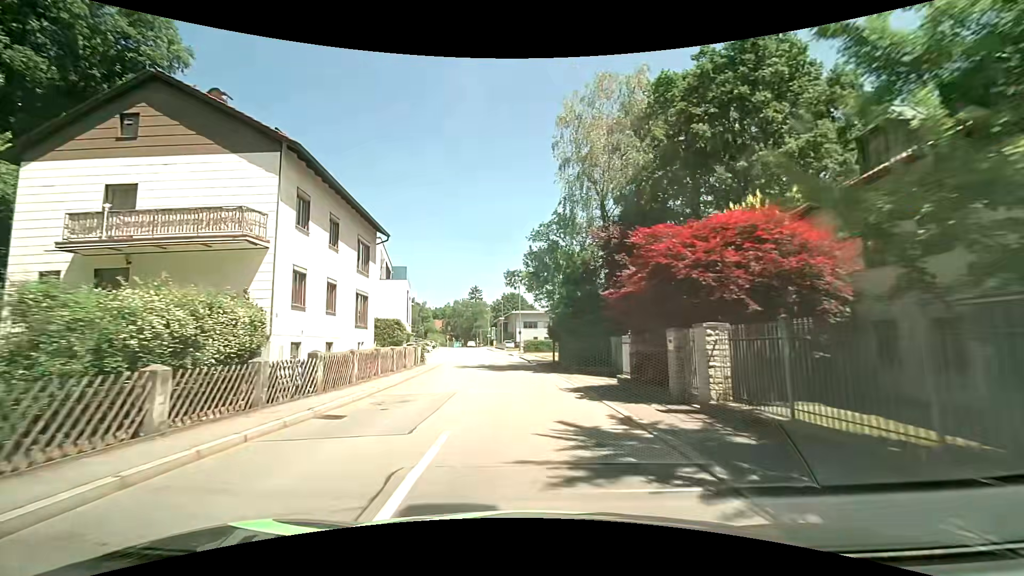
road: tertiary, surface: asphalt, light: Day
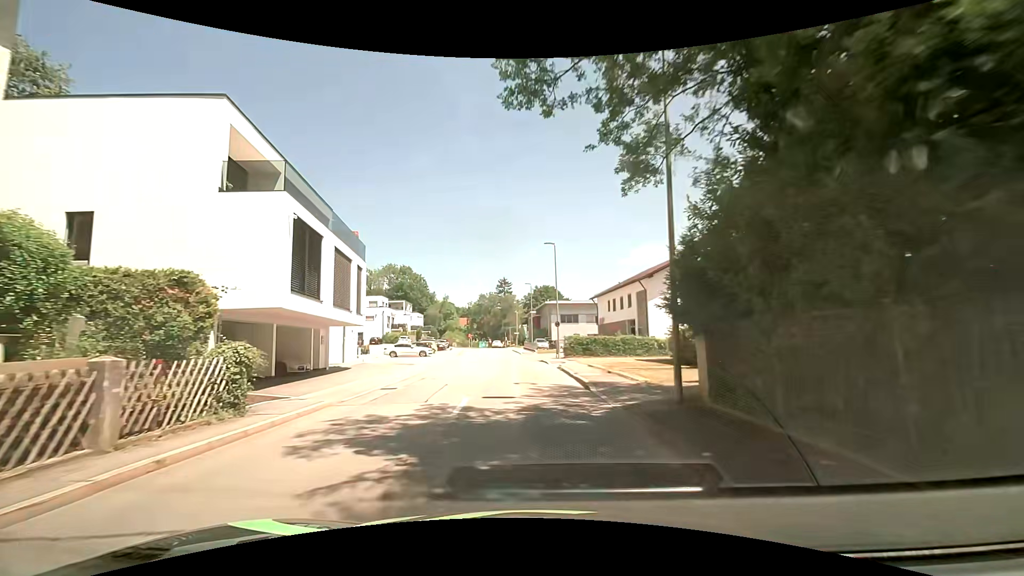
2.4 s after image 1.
(-0.5, +22.5) m; -3°
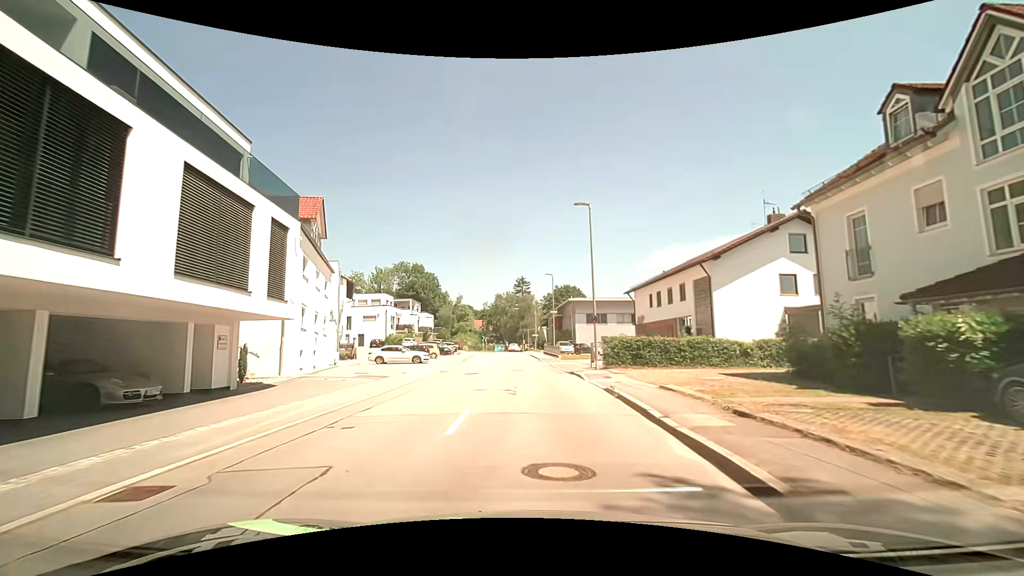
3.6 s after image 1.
(-0.2, +10.8) m; 0°
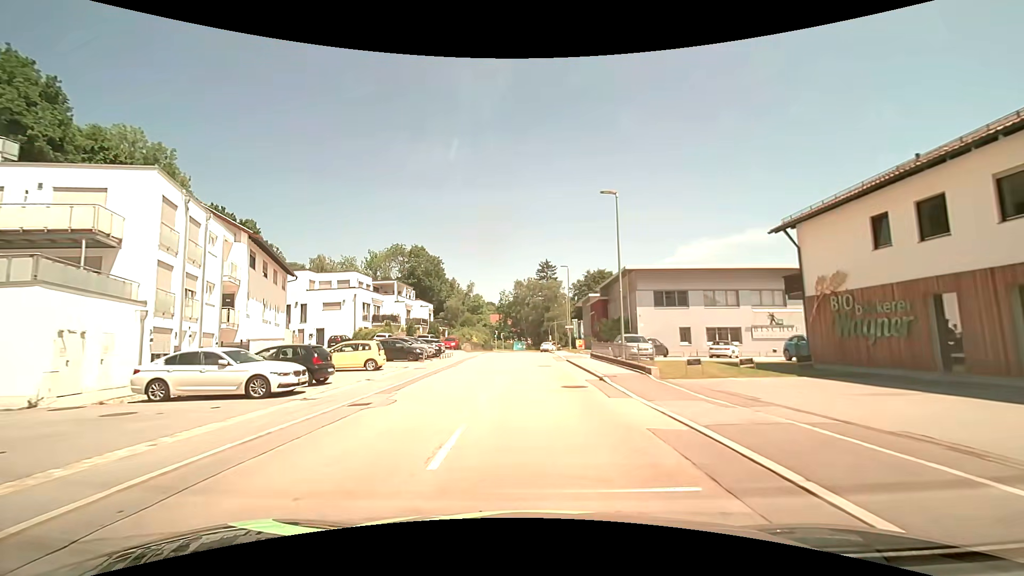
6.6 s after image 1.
(-1.6, +26.4) m; -4°
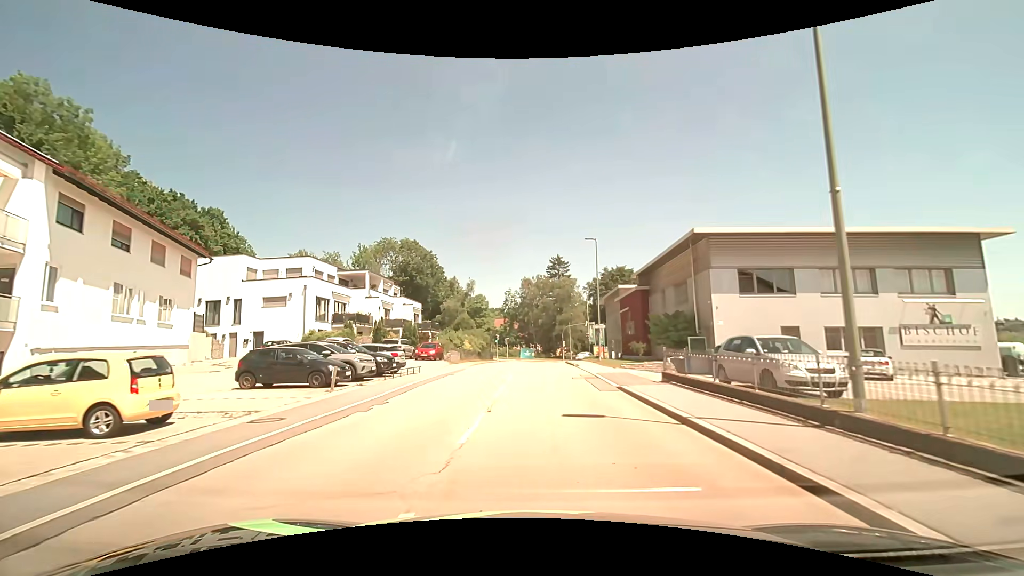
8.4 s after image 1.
(-0.2, +15.9) m; -1°
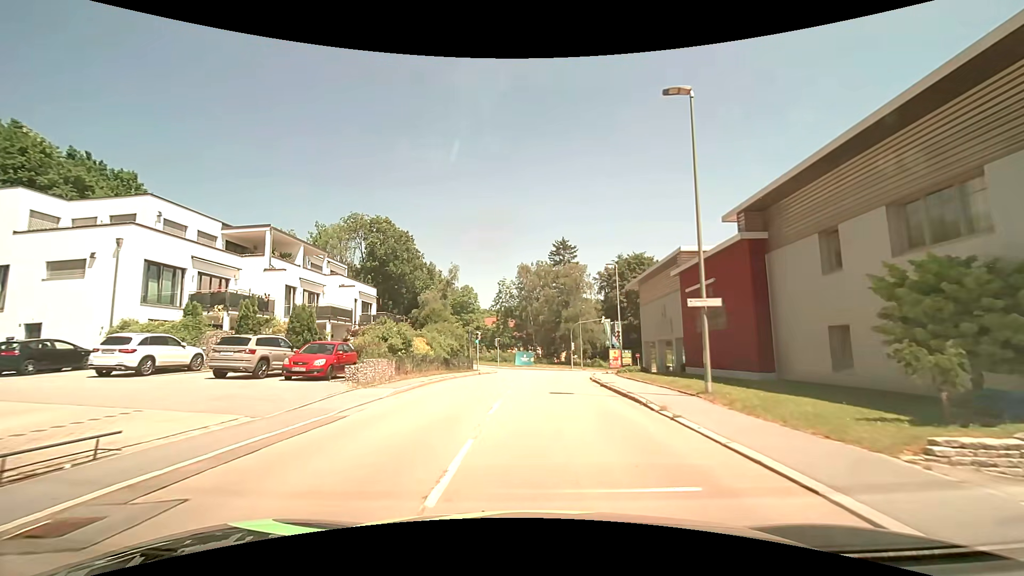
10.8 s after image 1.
(-0.2, +20.5) m; 0°
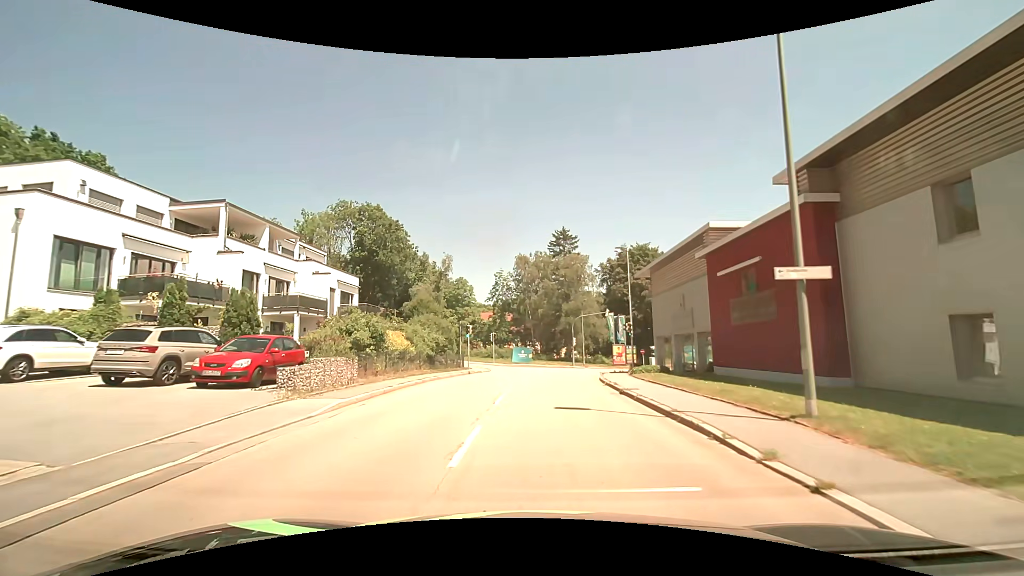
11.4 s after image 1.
(0.0, +4.8) m; +1°
